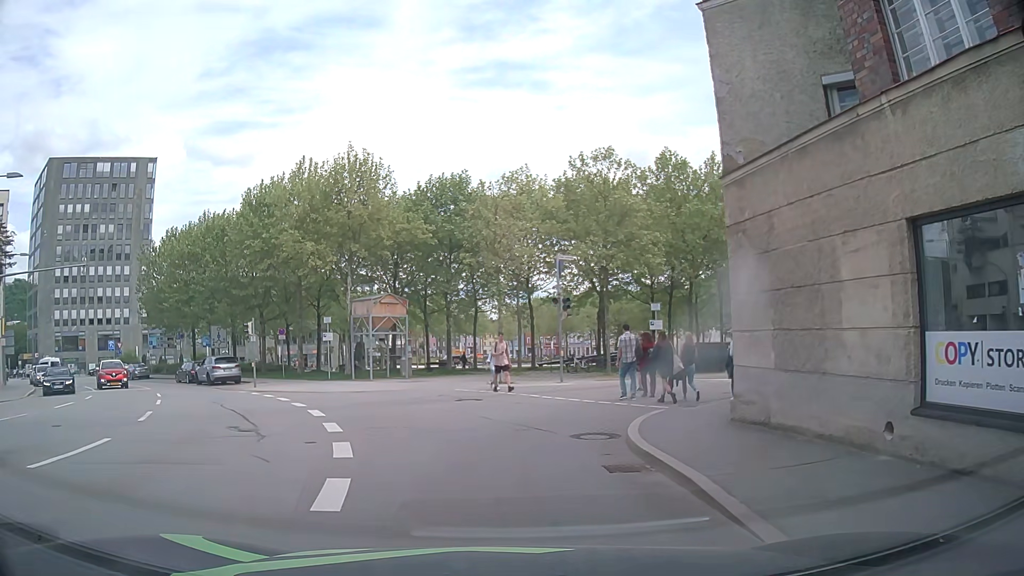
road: tertiary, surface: asphalt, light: Day
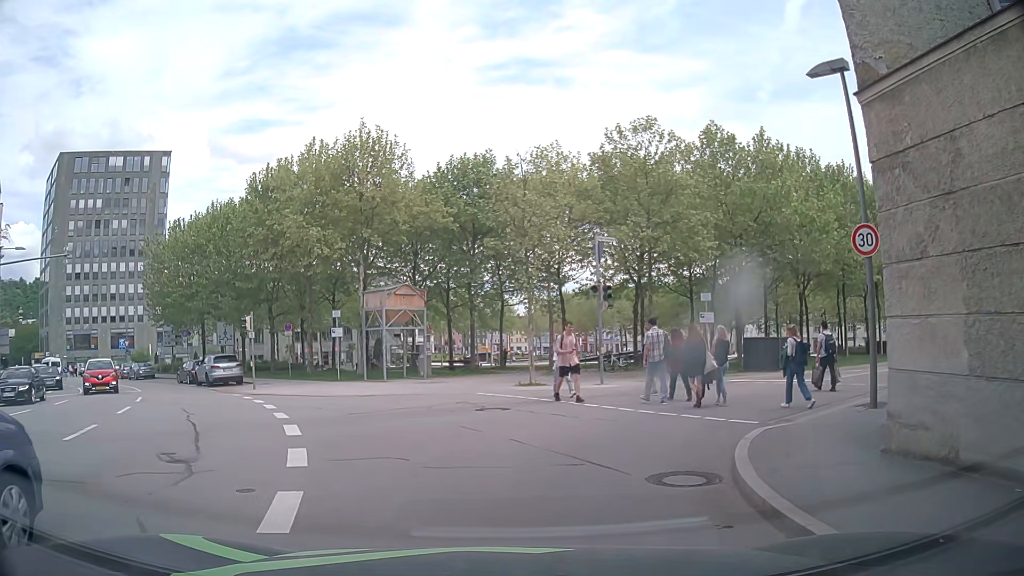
(-0.1, +3.7) m; -4°
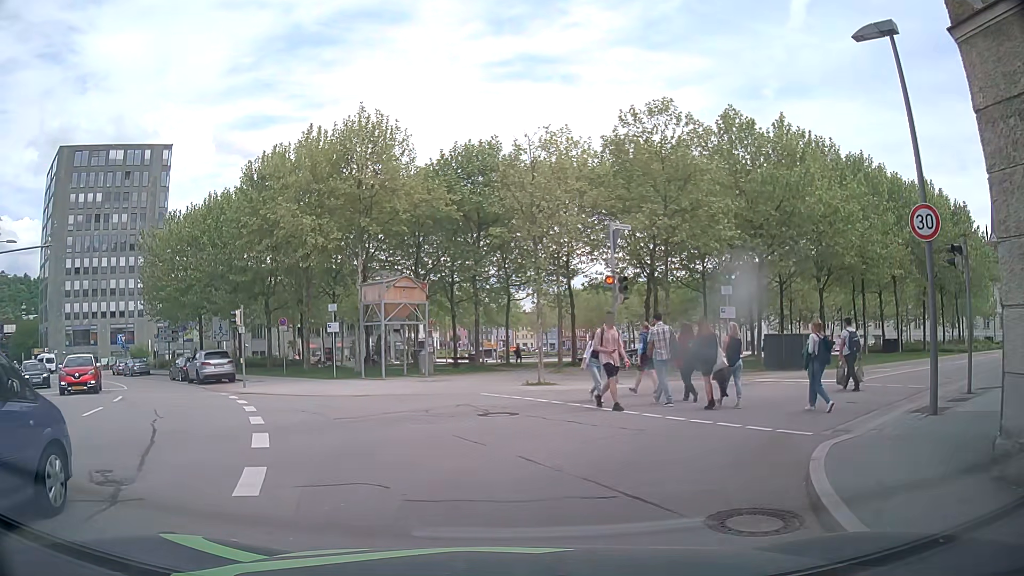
(0.0, +1.8) m; +1°
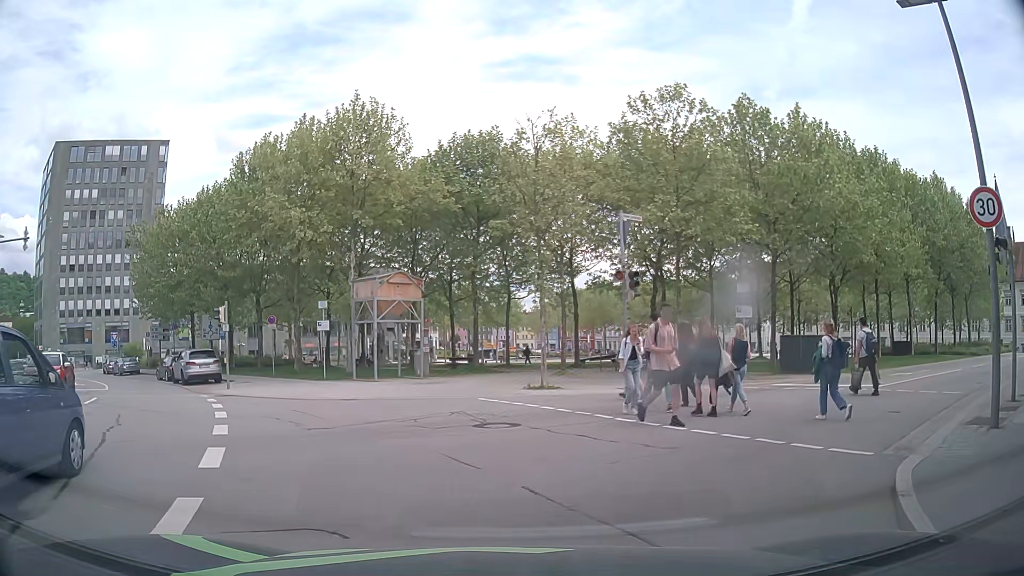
(0.0, +1.7) m; 0°
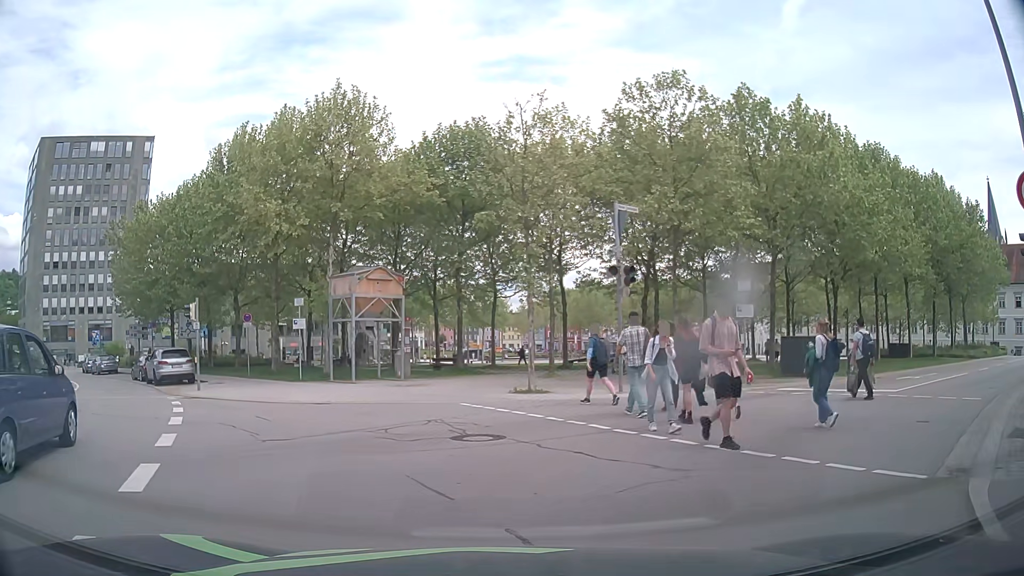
(0.0, +1.4) m; +3°
